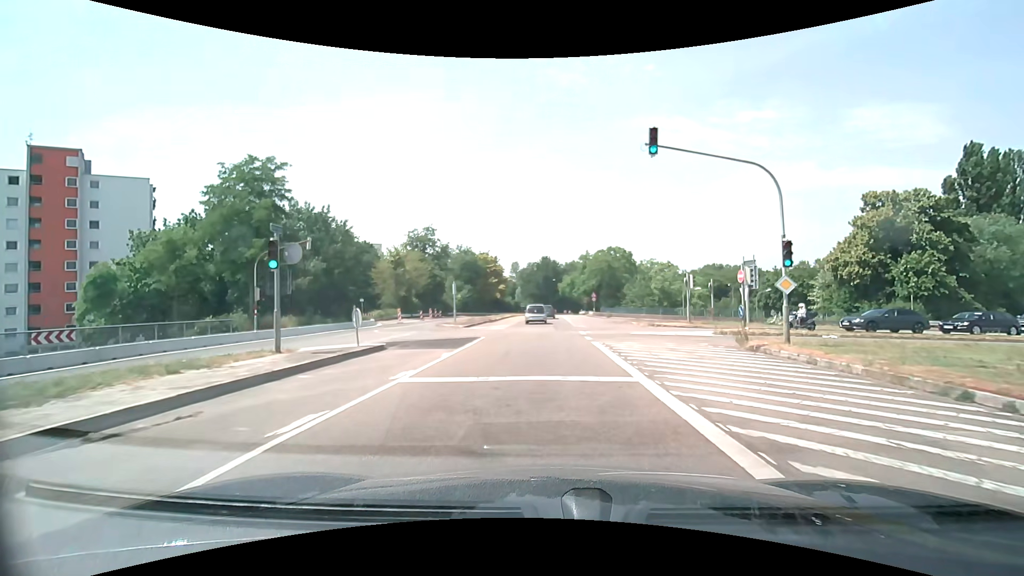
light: Day
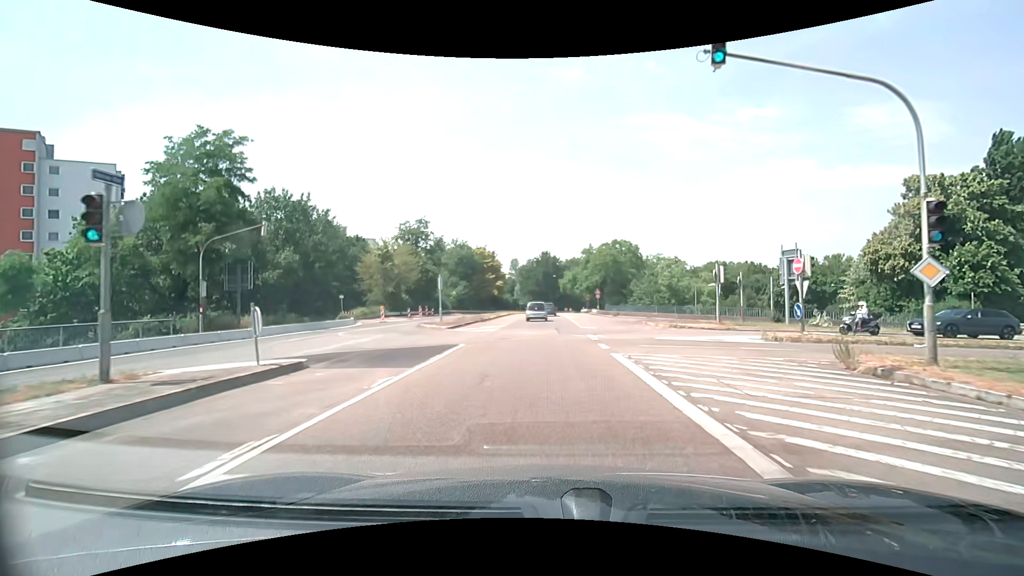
(0.0, +5.5) m; 0°
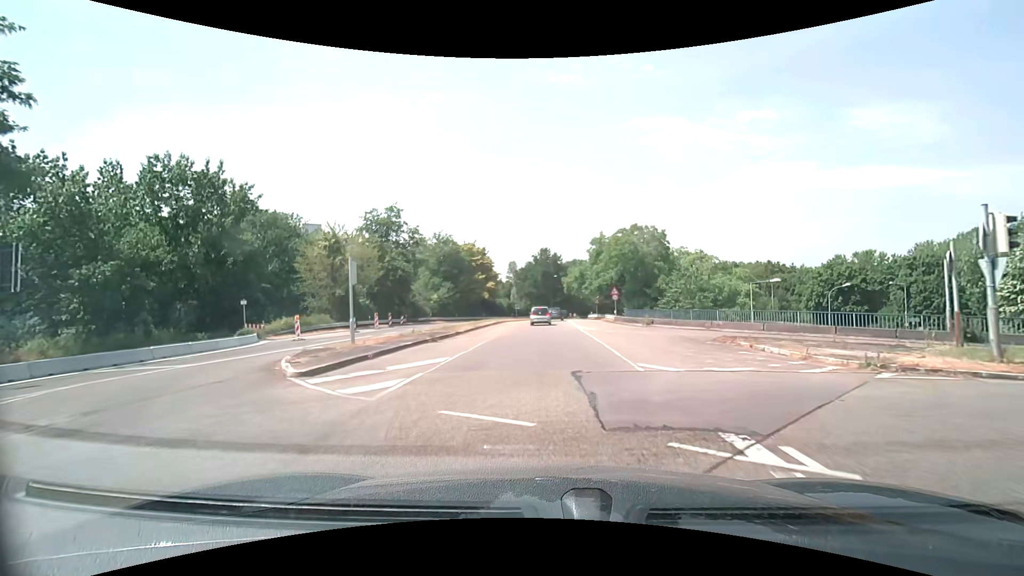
(0.0, +16.3) m; 0°
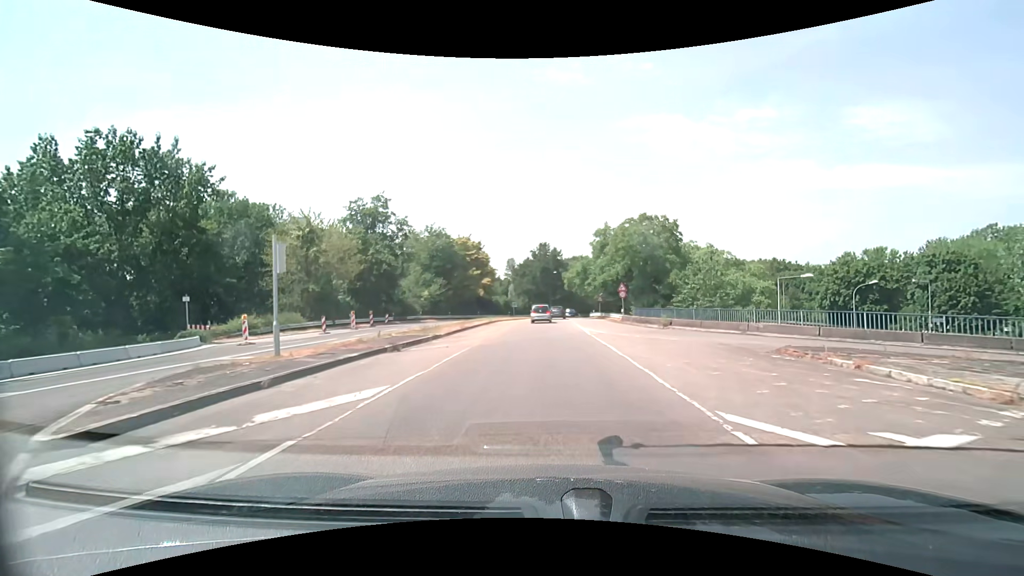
(0.0, +5.3) m; 0°
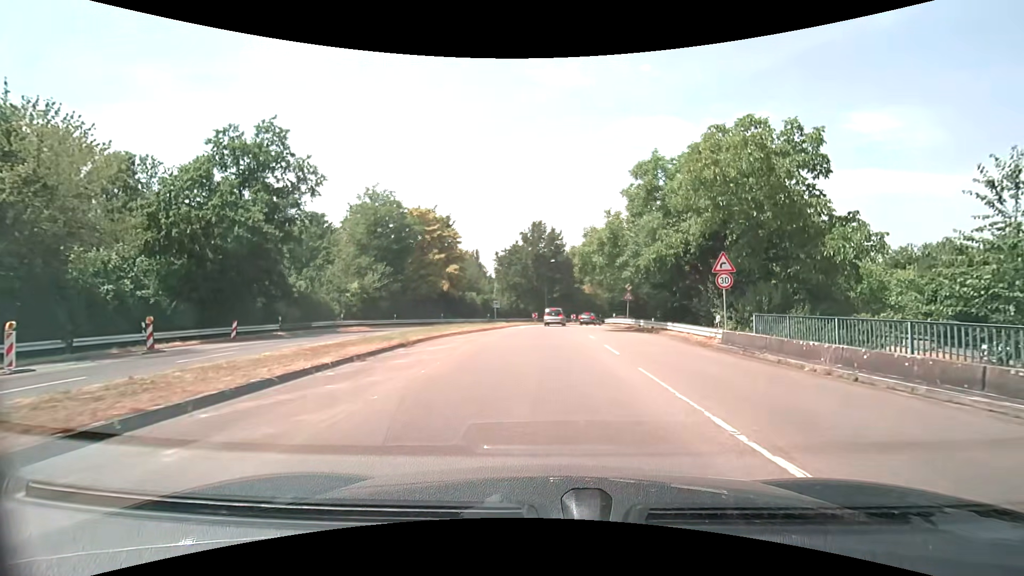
(+0.2, +26.0) m; +1°
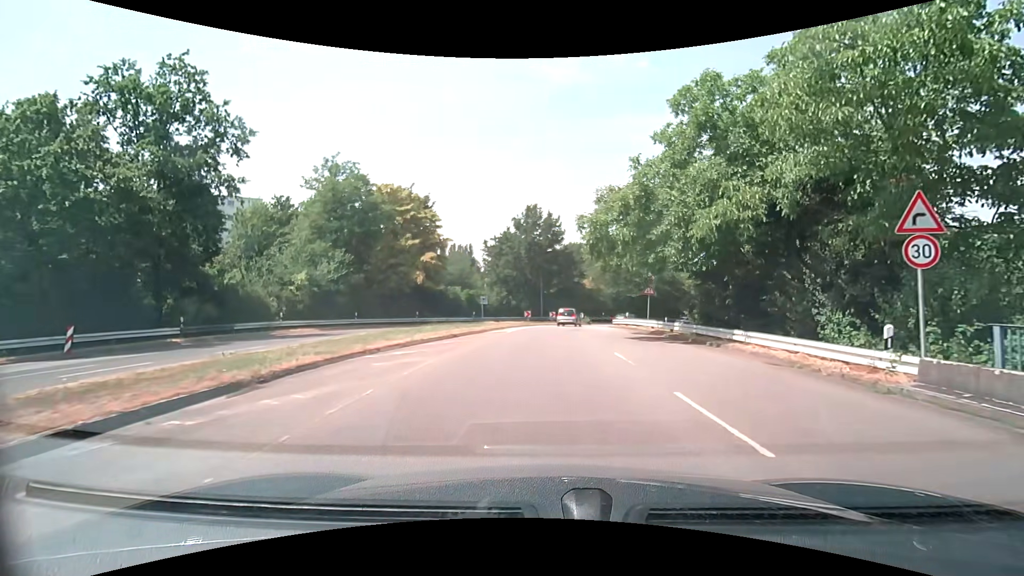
(0.0, +9.6) m; 0°
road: tertiary_link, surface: asphalt
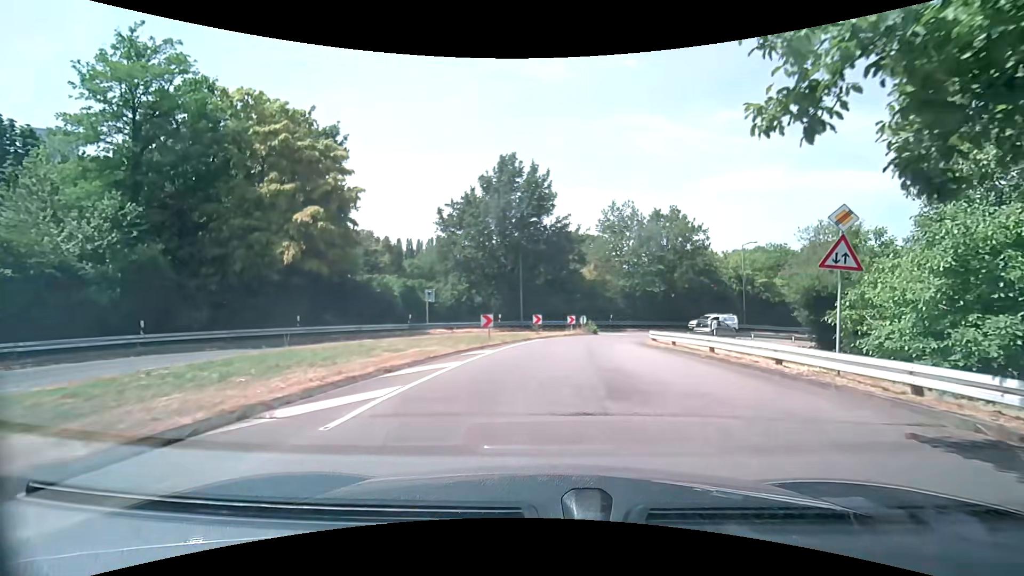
(+0.4, +21.2) m; +2°
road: tertiary
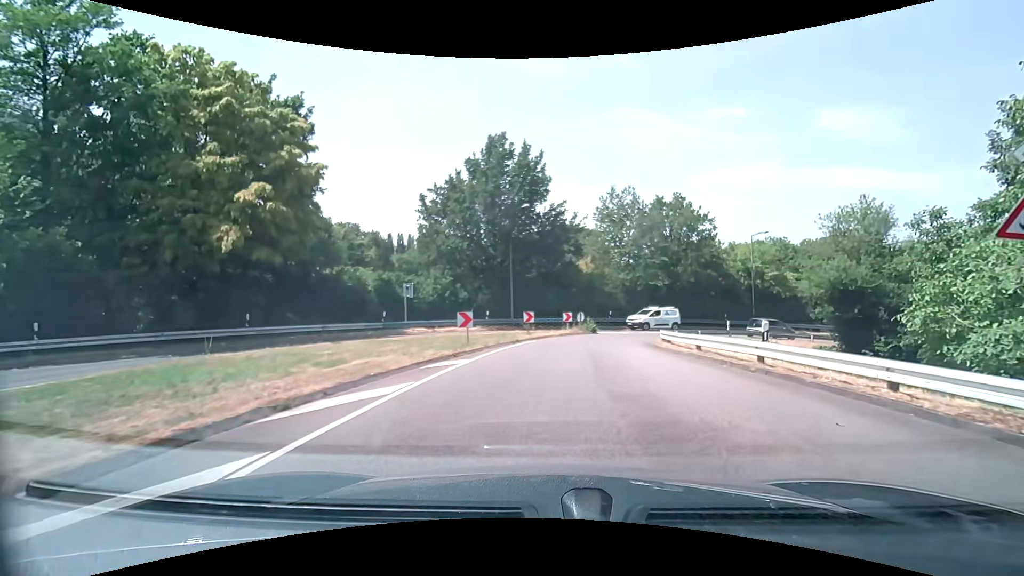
(0.0, +4.1) m; 0°
(0, +10) (+2, +20) (+4, +30) (+10, +38) (+18, +43) (+28, +44) (+37, +41) (+44, +34) (+47, +24) (+46, +15) m
